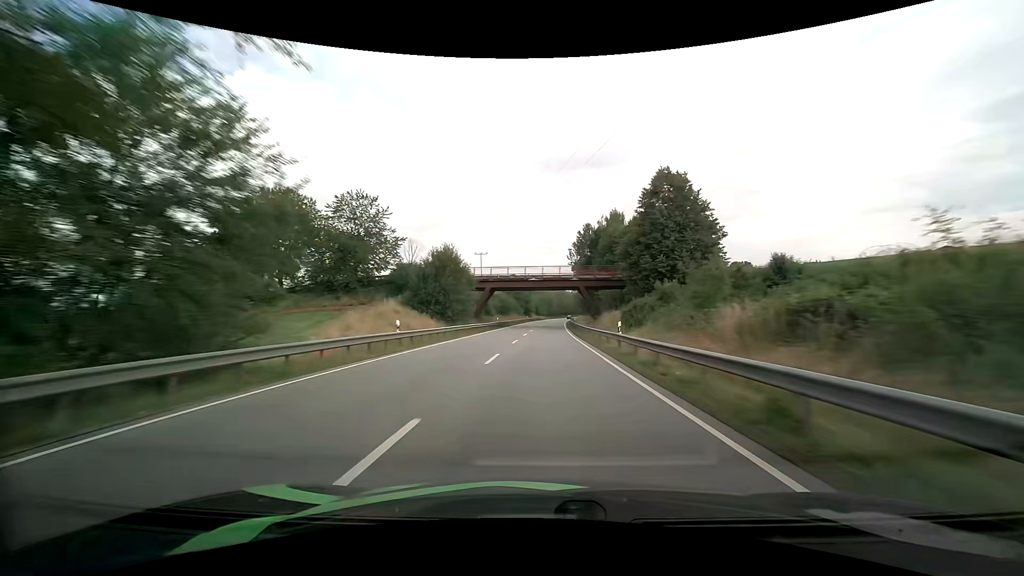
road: primary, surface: asphalt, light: Day
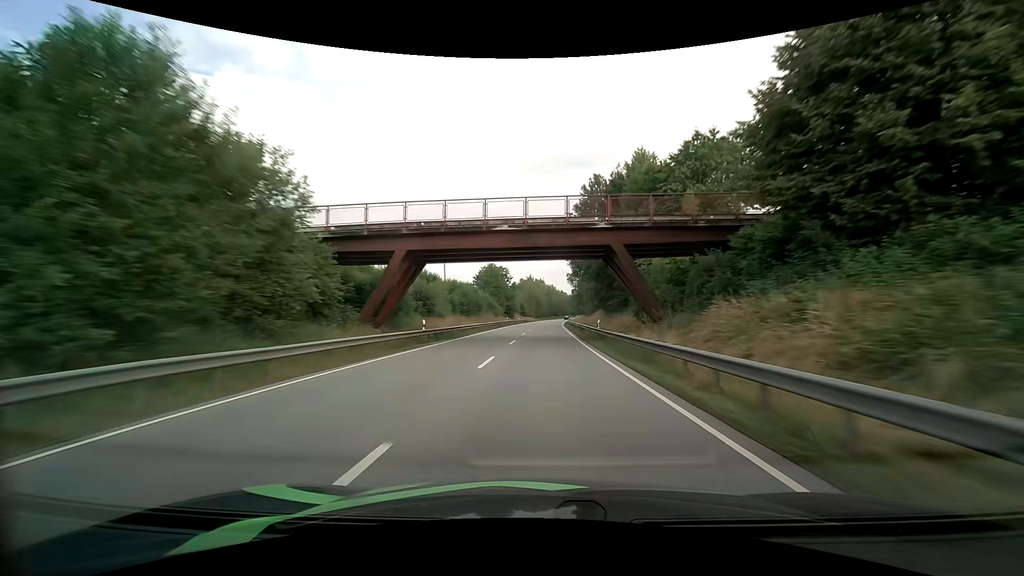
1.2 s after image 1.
(+0.4, +36.6) m; +1°
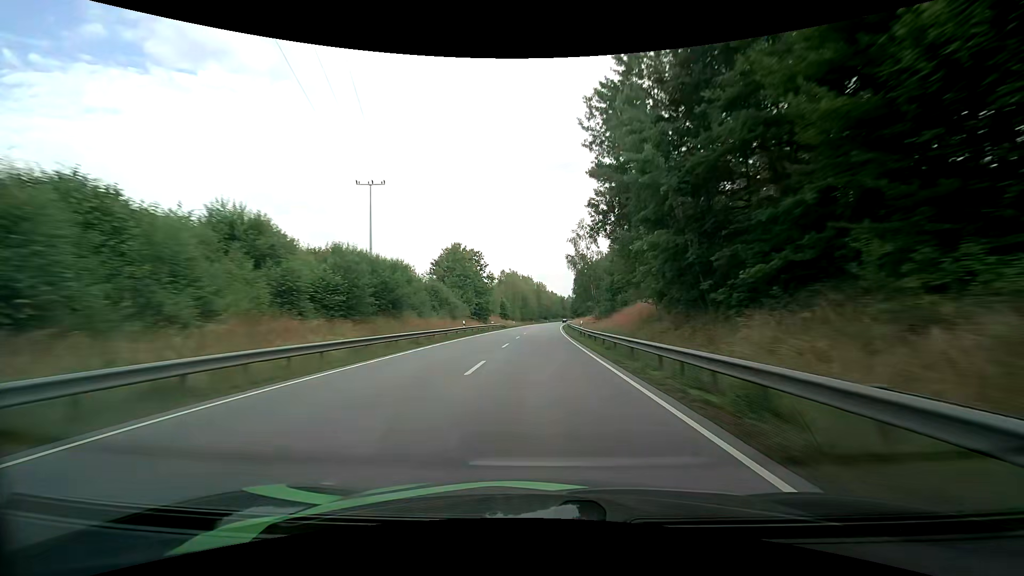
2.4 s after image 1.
(+0.4, +36.6) m; +2°
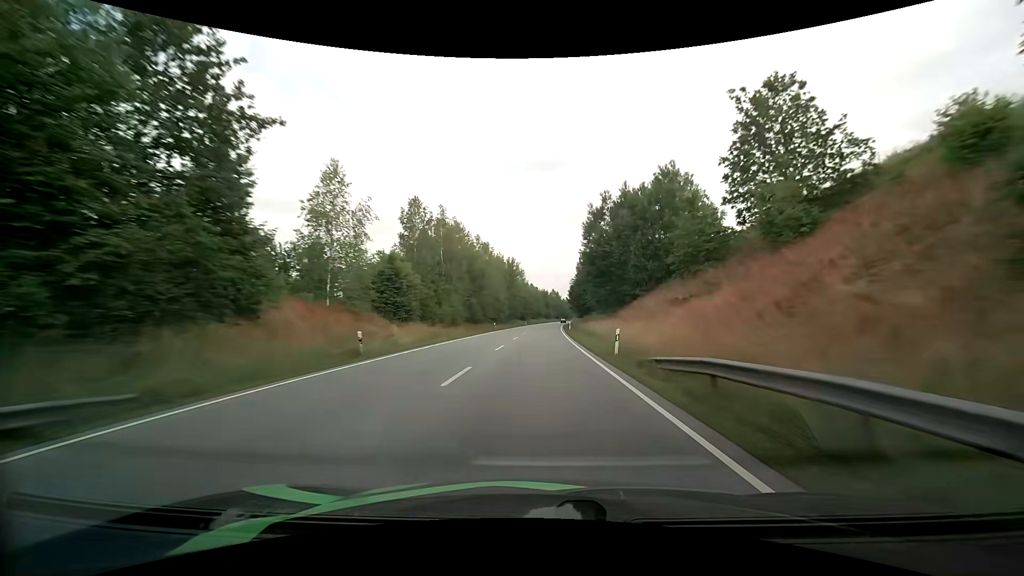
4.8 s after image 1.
(+0.7, +72.7) m; +2°
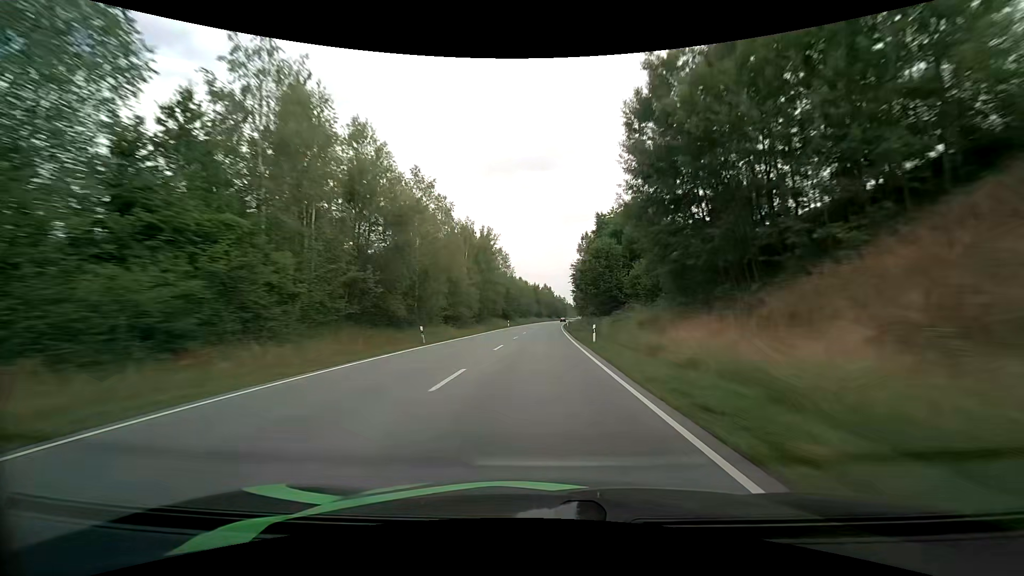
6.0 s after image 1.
(+0.4, +36.1) m; +1°
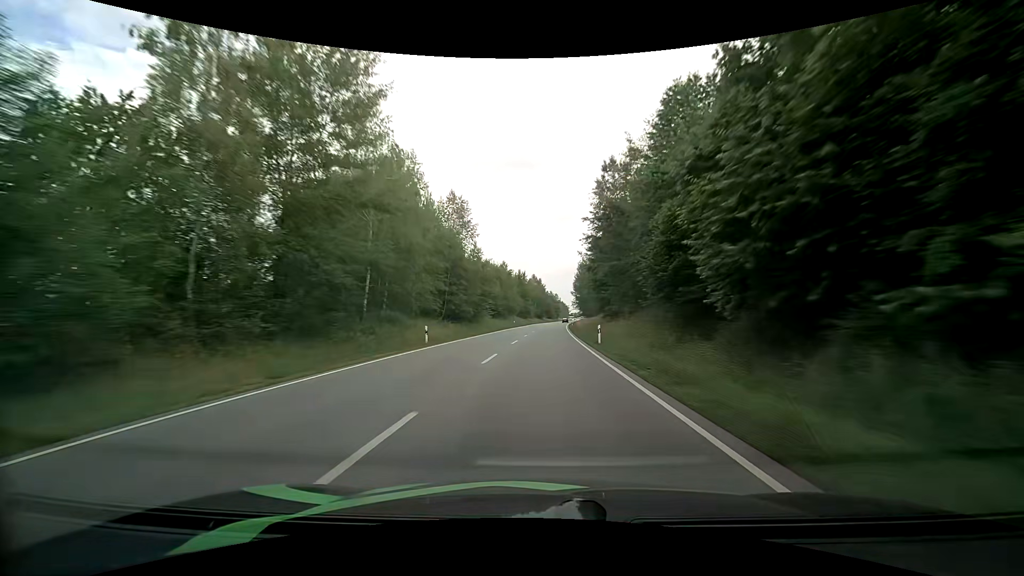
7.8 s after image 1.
(+0.4, +53.0) m; +1°
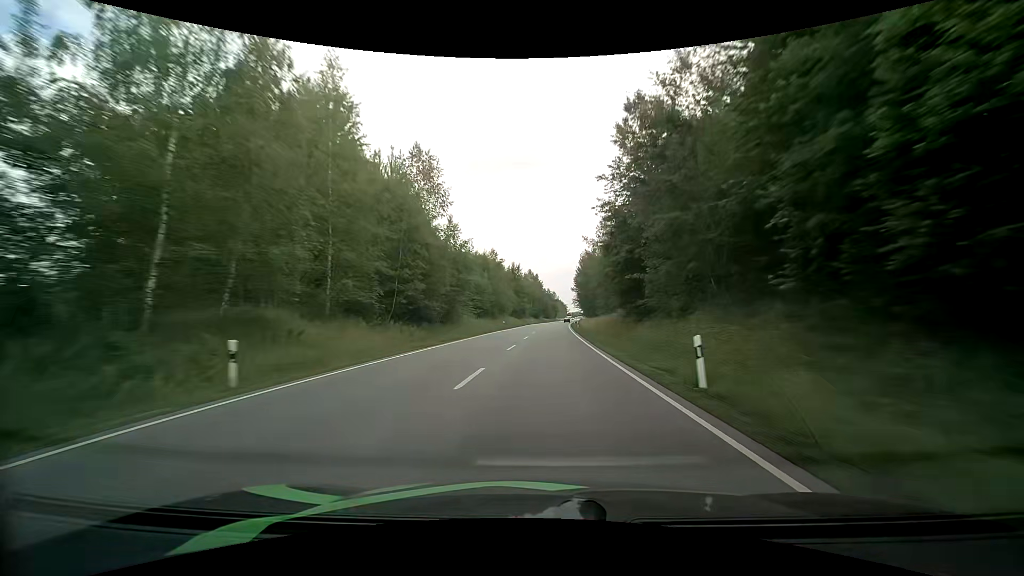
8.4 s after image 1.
(+0.1, +17.3) m; 0°
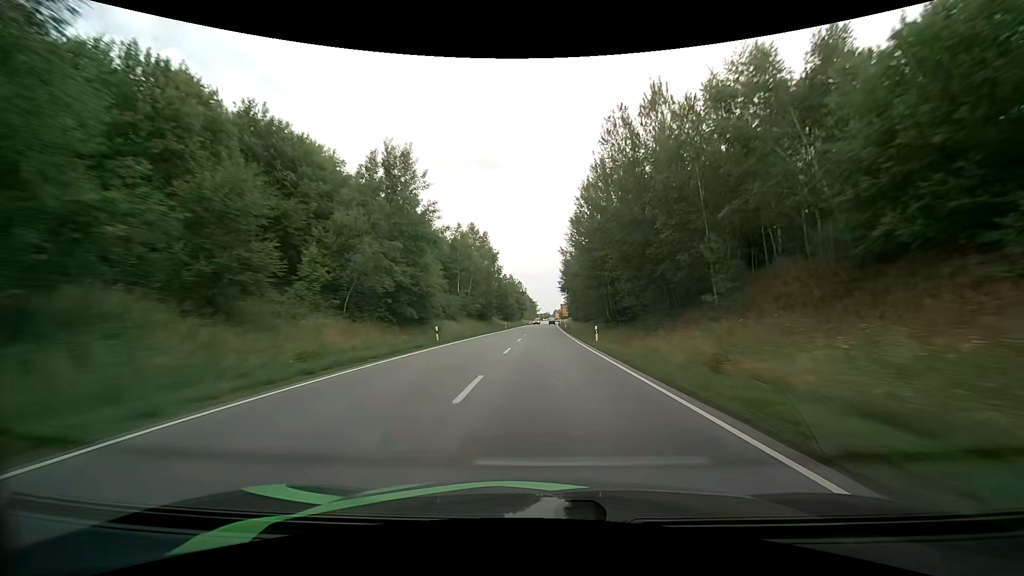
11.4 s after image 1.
(+2.5, +83.7) m; +4°
(0, +10) (0, +20) (0, +30) (0, +40) (0, +50) (0, +60) (0, +70) (+1, +80) (+1, +90) (+1, +100) m
